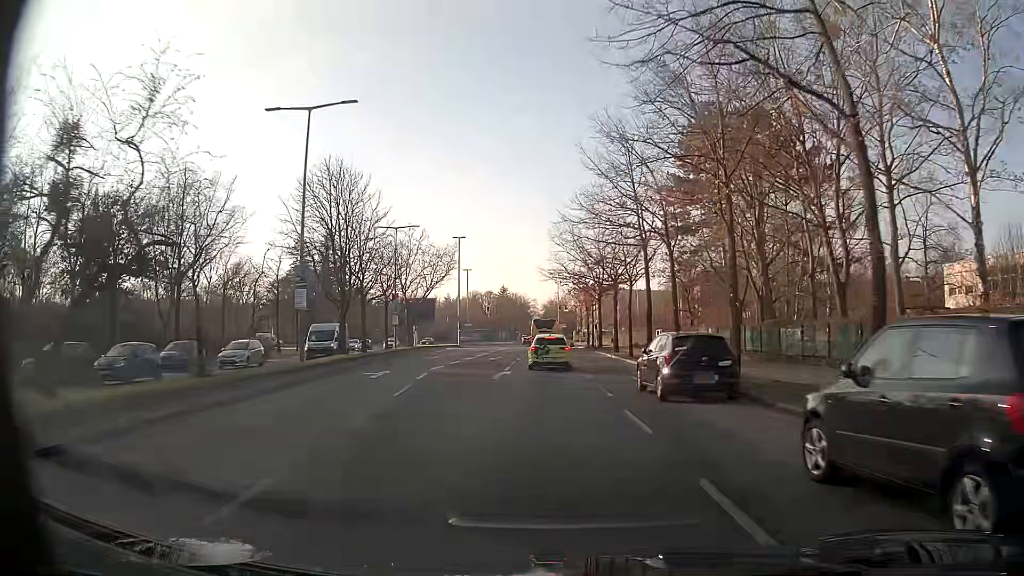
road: secondary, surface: asphalt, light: Day
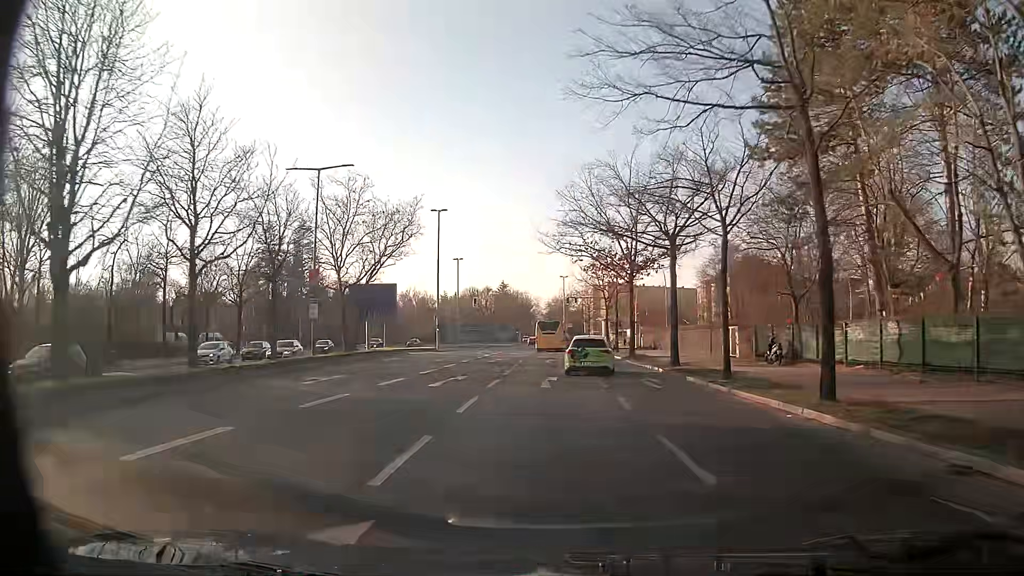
(0.0, +21.4) m; 0°
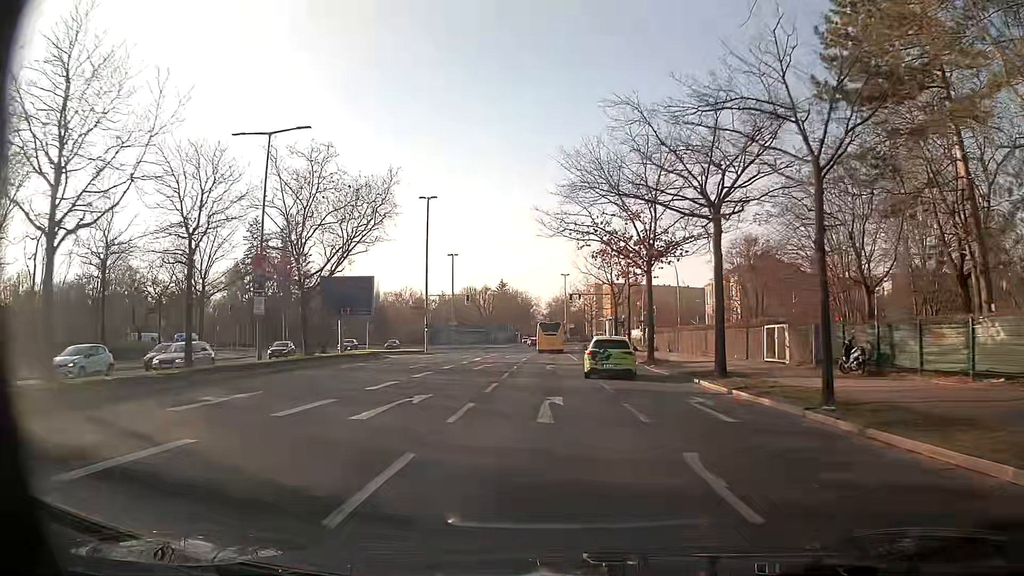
(0.0, +7.4) m; 0°
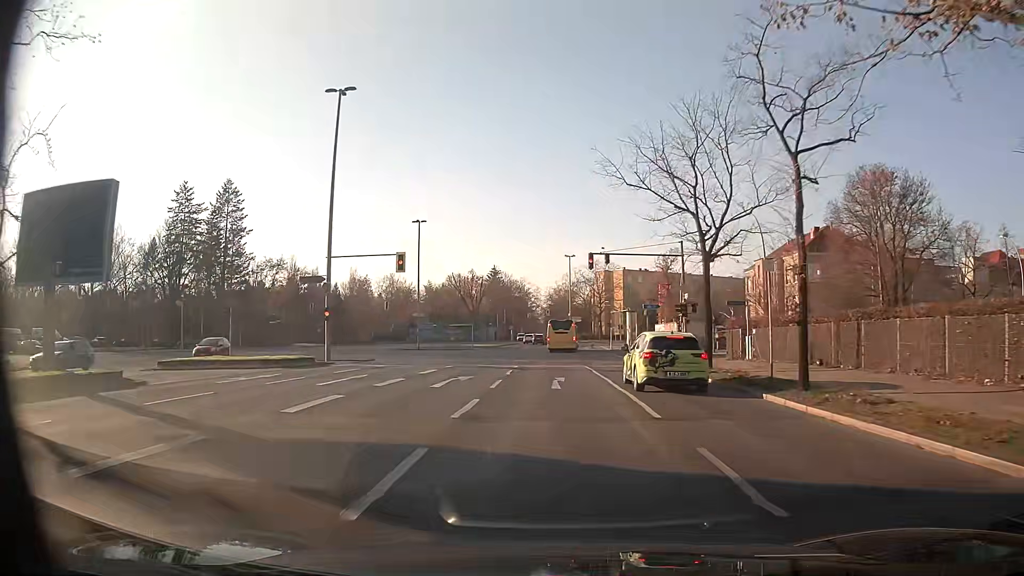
(-0.1, +30.3) m; 0°
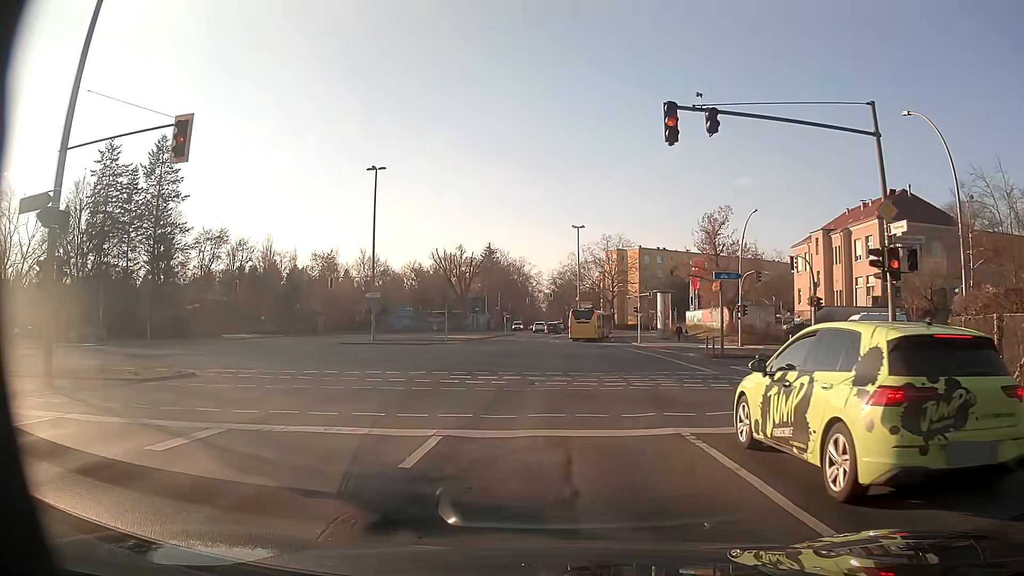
(-0.1, +22.0) m; -1°
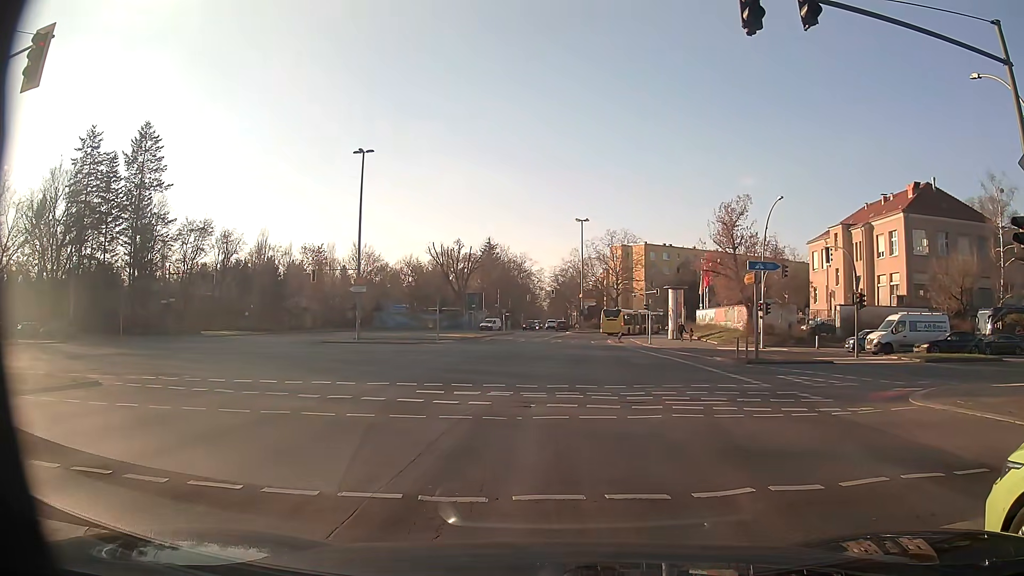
(0.0, +4.8) m; -3°
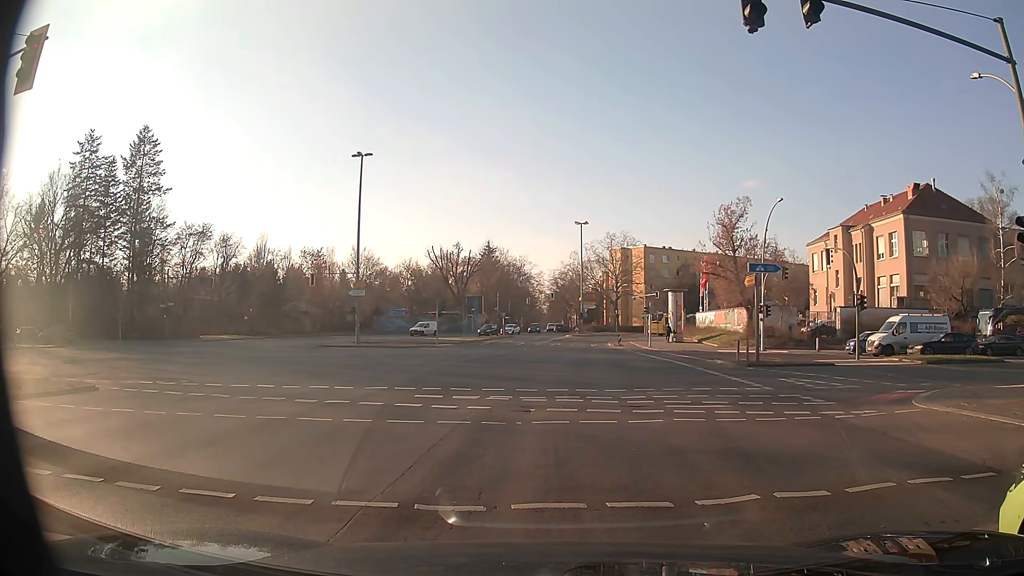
(0.0, +0.2) m; 0°
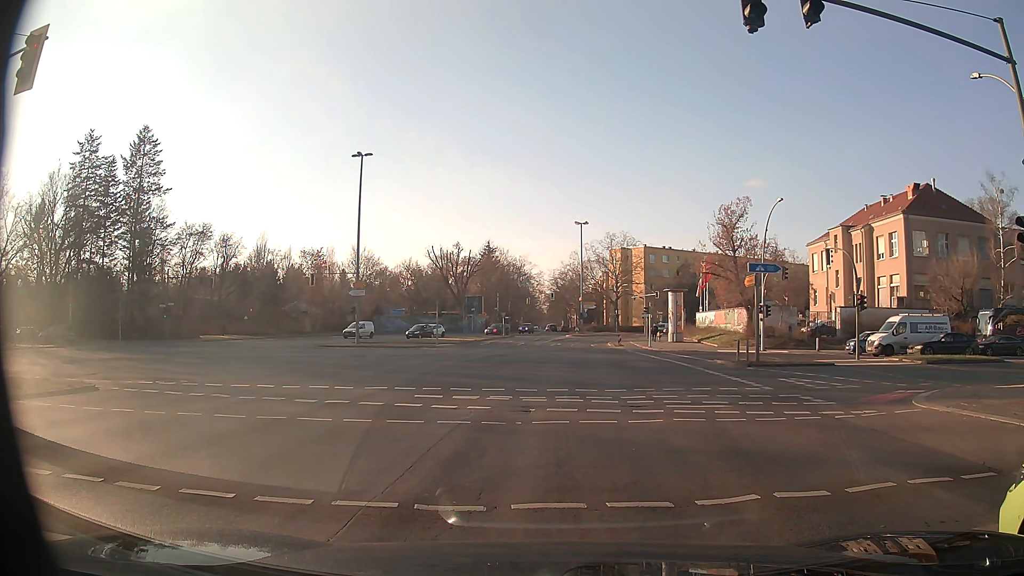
(0.0, 0.0) m; 0°
(+1, +10) (+2, +20) (+3, +30) (+4, +40) (+5, +50) (+6, +60) (+8, +69) (+12, +79) (+16, +88) (+22, +96) m
